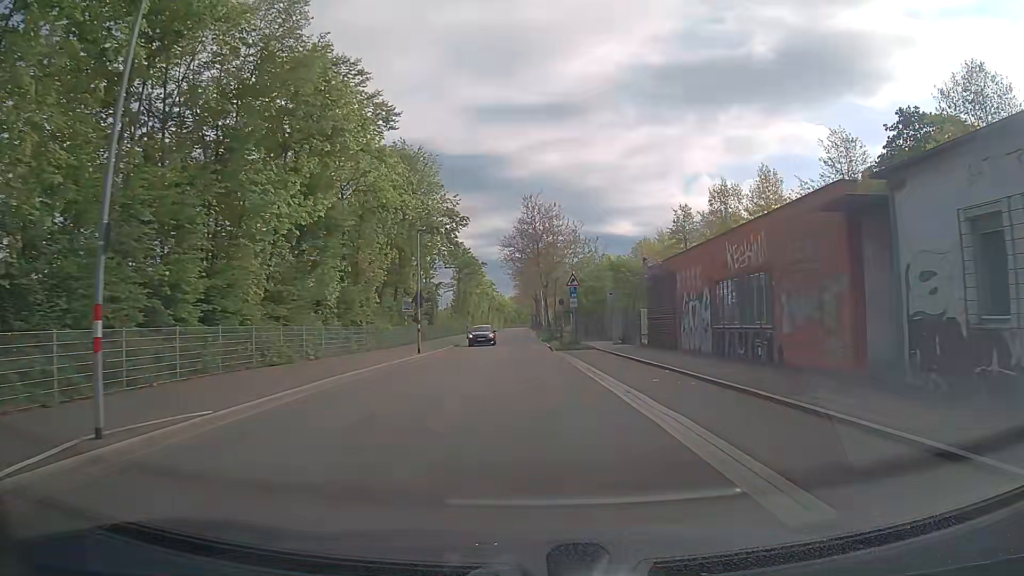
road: tertiary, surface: asphalt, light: Day
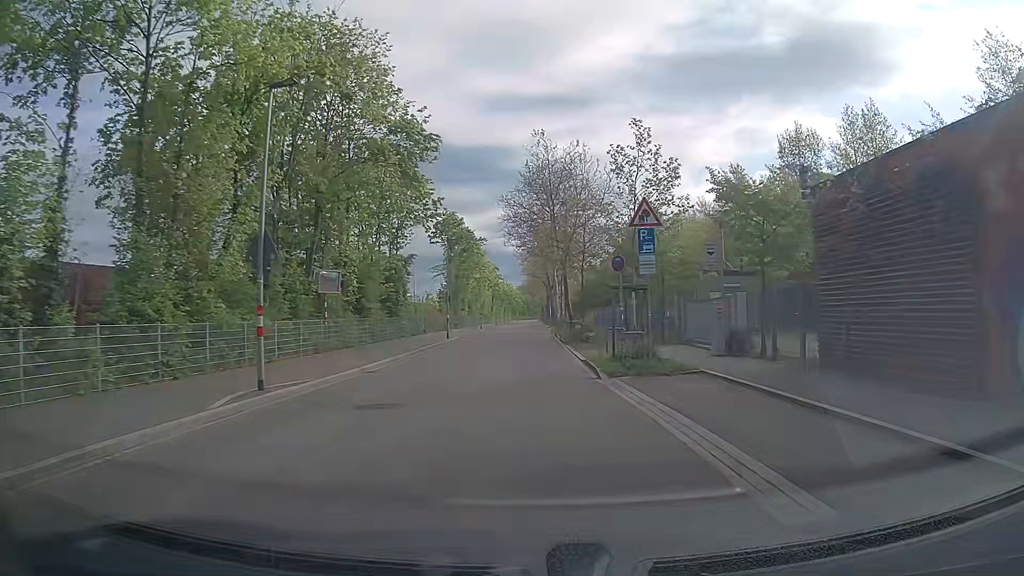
(-0.2, +21.3) m; -1°
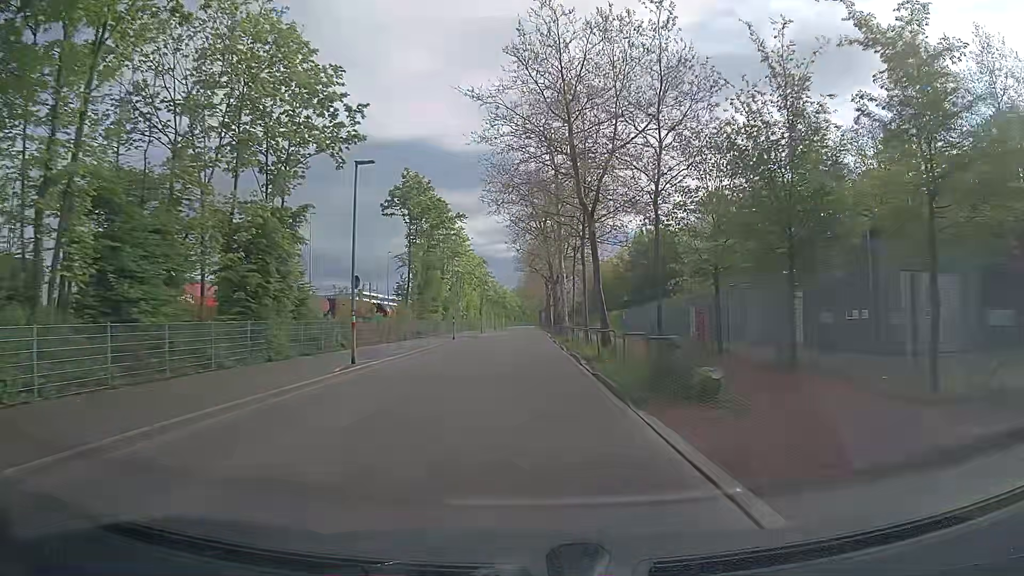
(0.0, +22.1) m; +1°
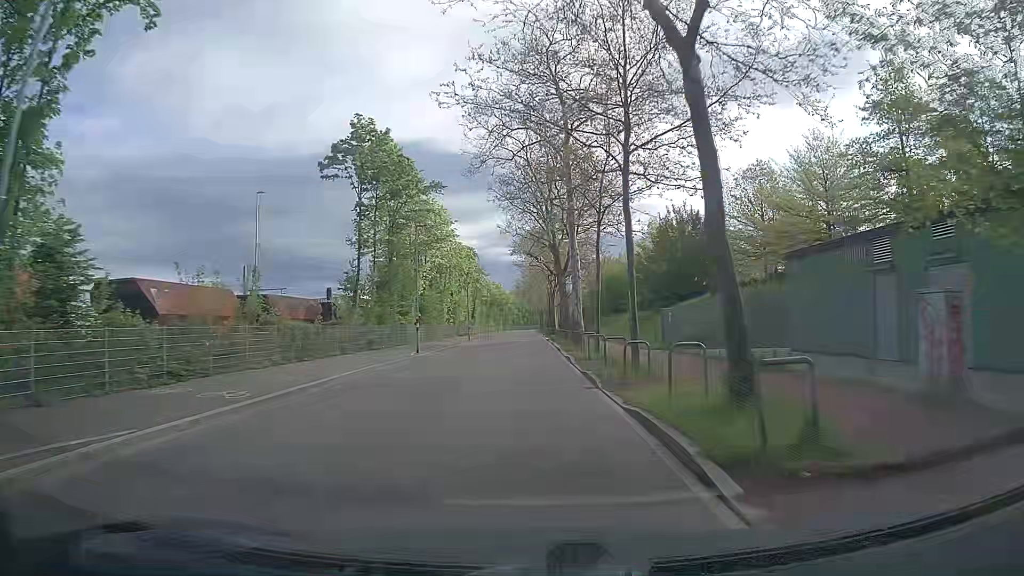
(-0.1, +15.1) m; -1°
(0, +10) (0, +20) (0, +30) (0, +40) (0, +50) (0, +60) (0, +70) (0, +80) (0, +90) (0, +100) m
